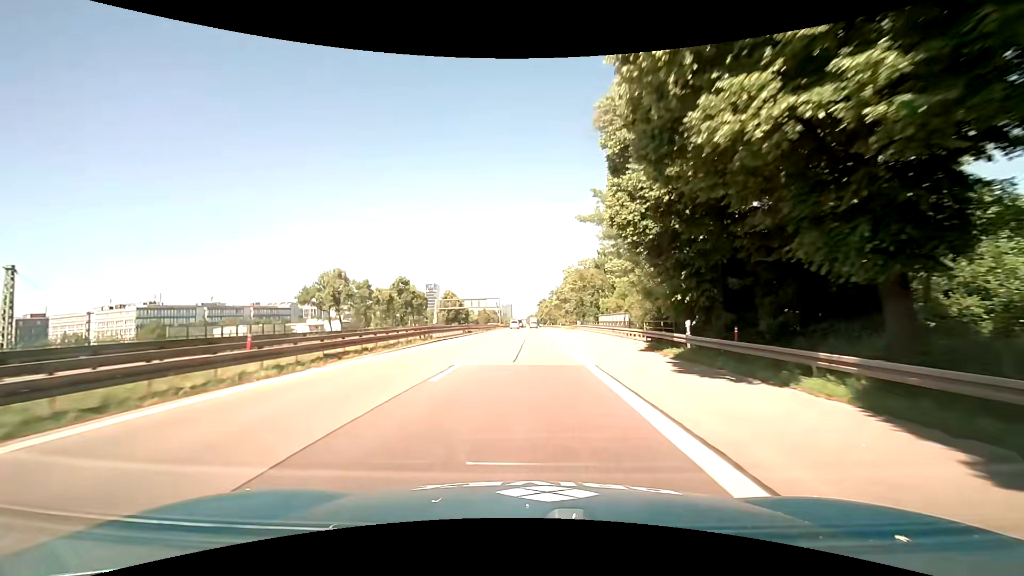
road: motorway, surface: asphalt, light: Day
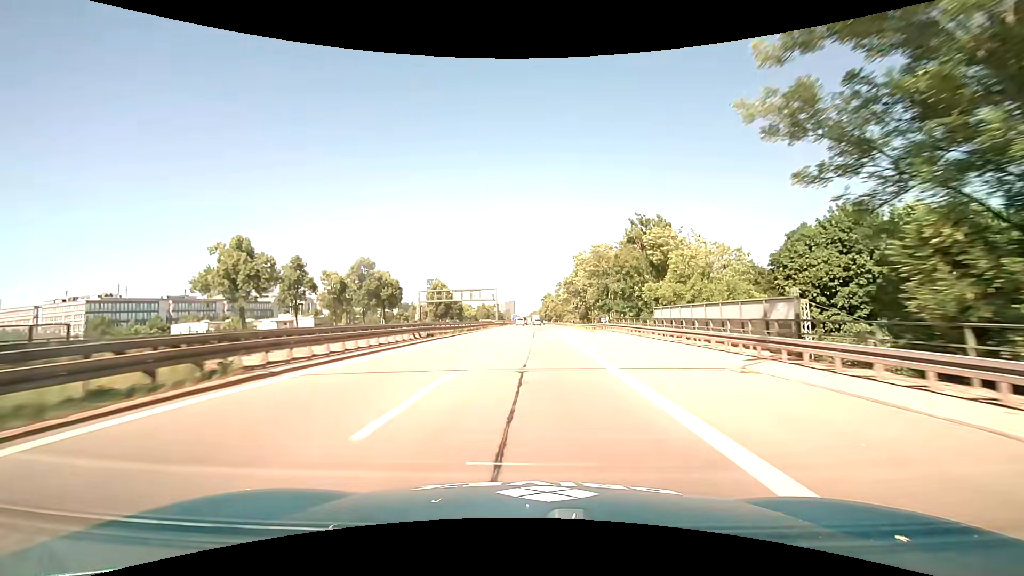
(-0.3, +24.0) m; -1°
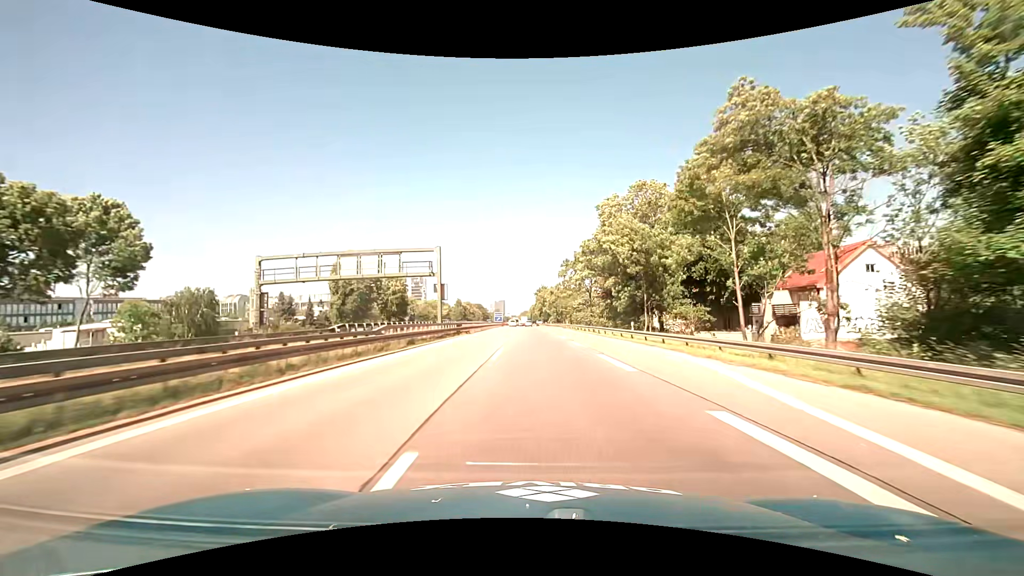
(+0.4, +60.6) m; +1°
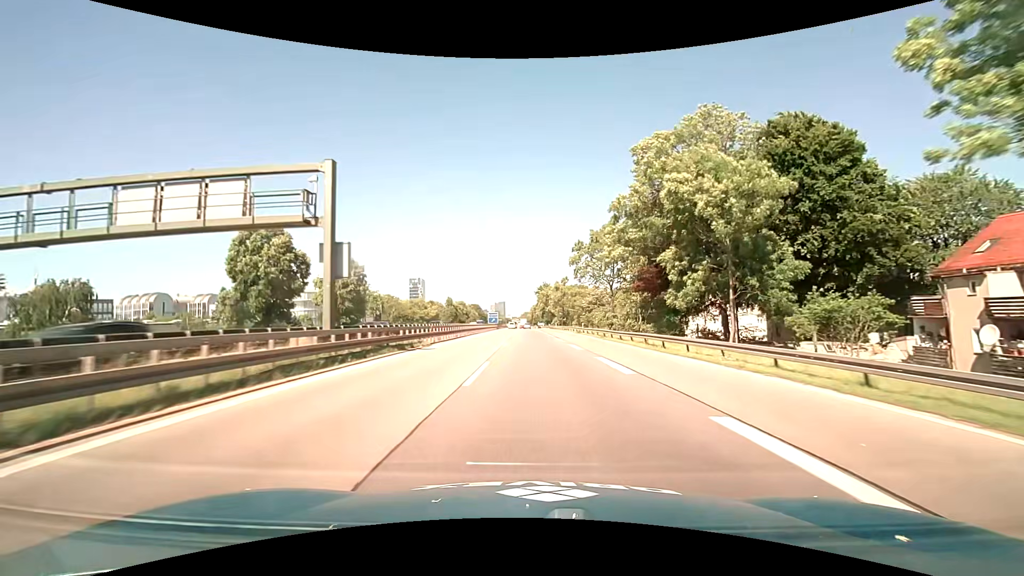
(0.0, +24.6) m; 0°
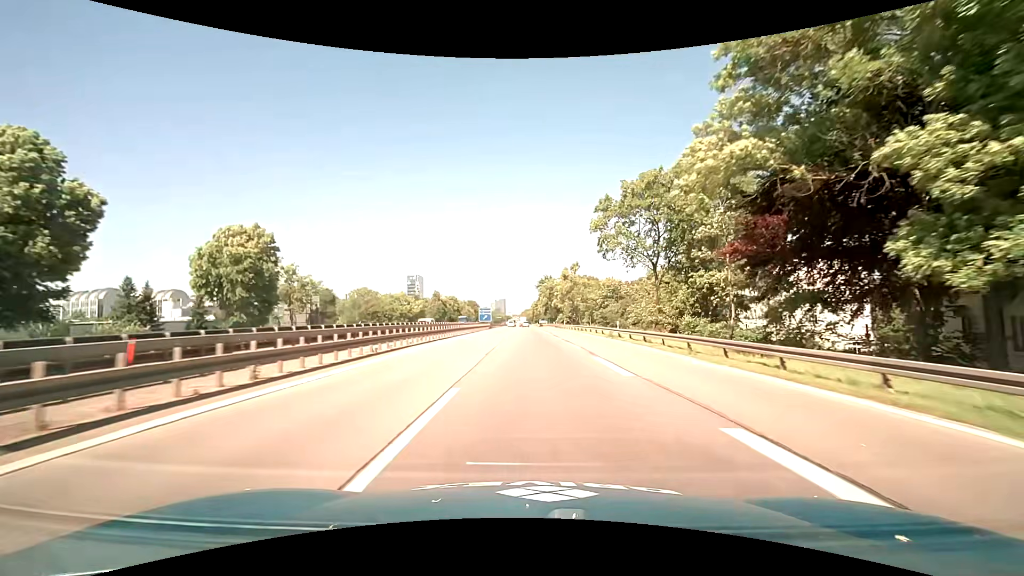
(0.0, +24.8) m; 0°
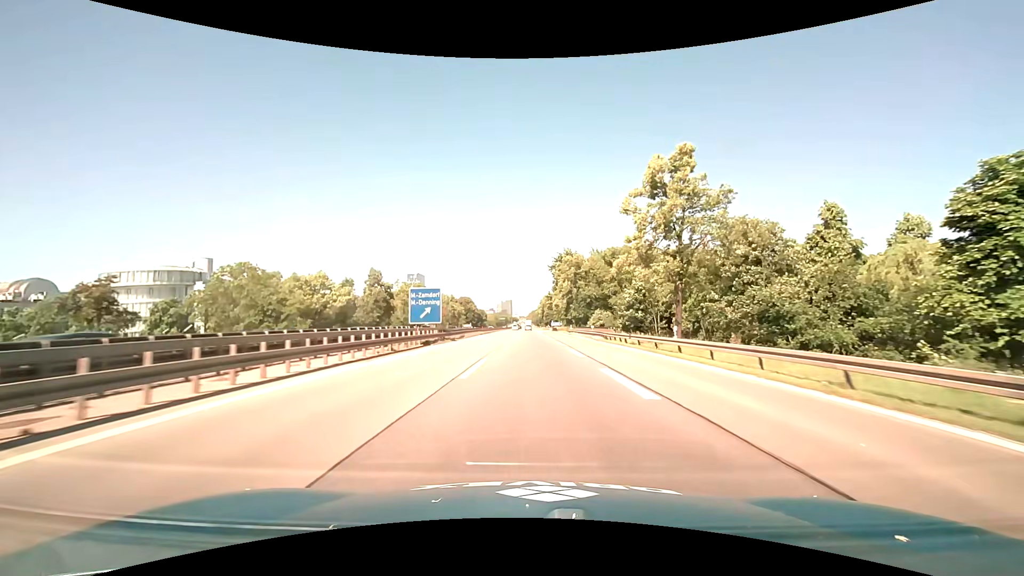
(-0.1, +63.7) m; -1°
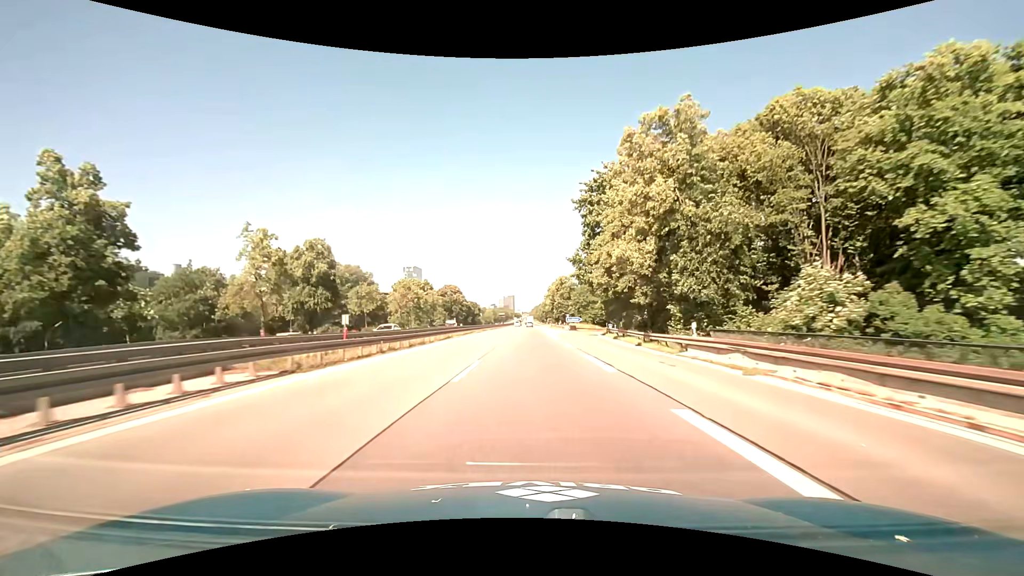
(-0.1, +55.7) m; 0°
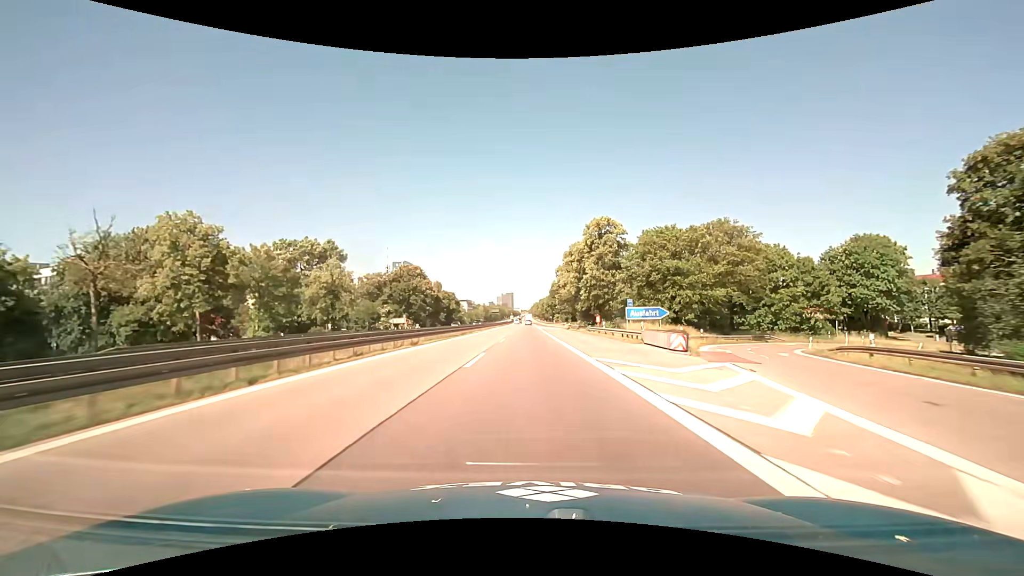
(+0.2, +68.6) m; +1°
(0, +10) (0, +20) (0, +30) (0, +40) (0, +50) (0, +60) (0, +70) (0, +80) (0, +90) (-1, +100) m
